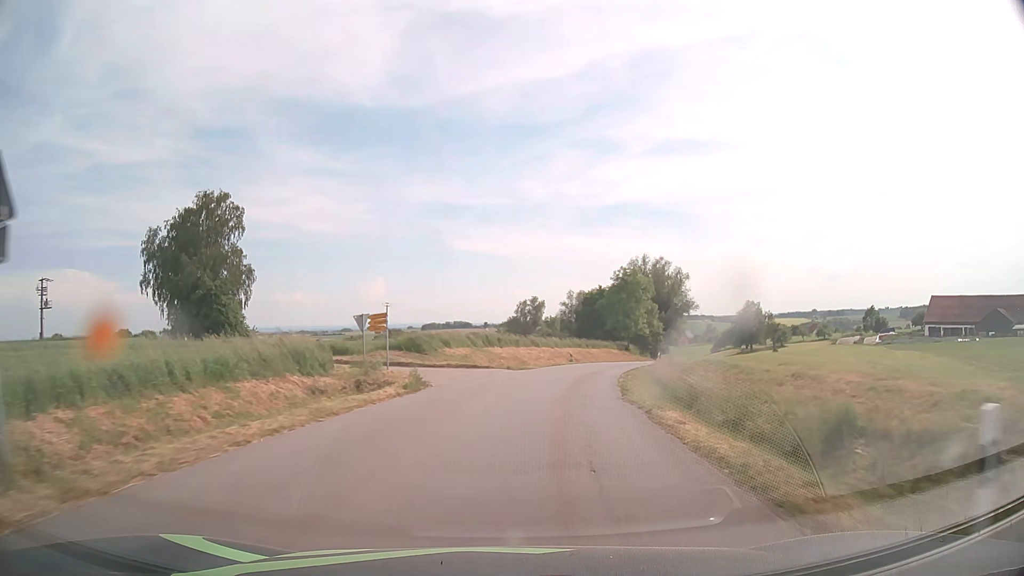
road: tertiary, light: Day
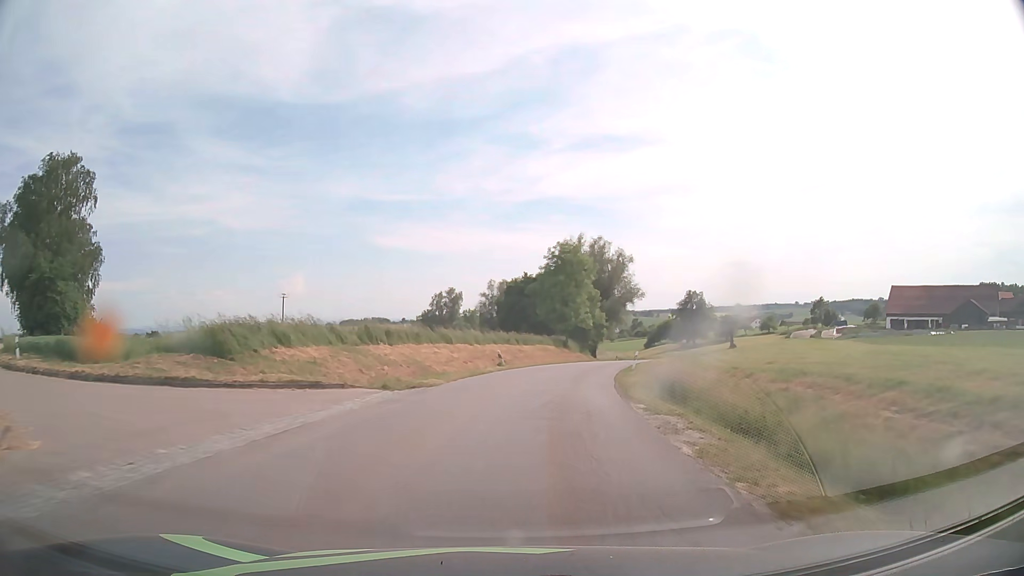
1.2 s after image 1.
(+1.2, +18.9) m; +7°
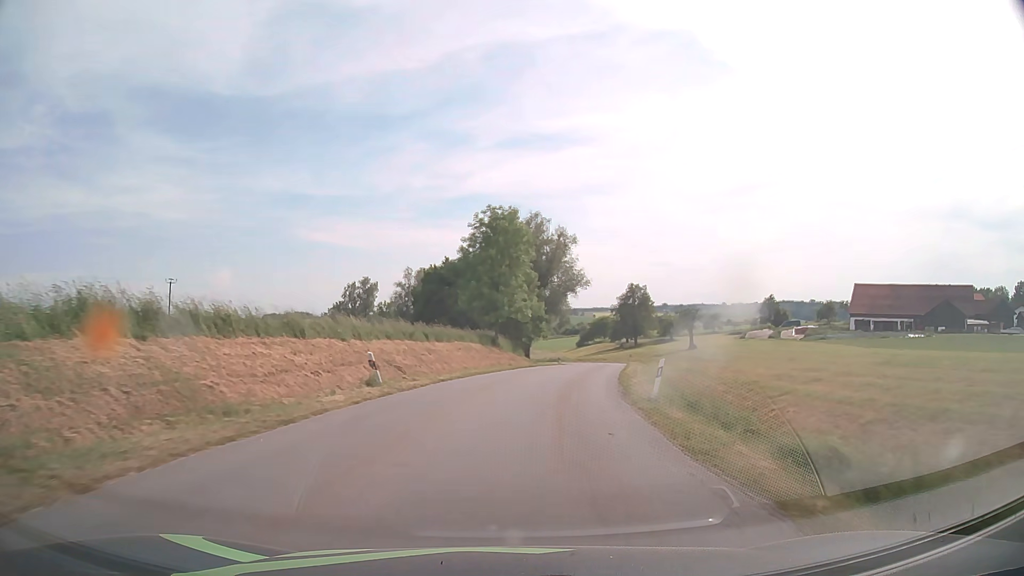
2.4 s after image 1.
(+0.9, +18.5) m; +6°
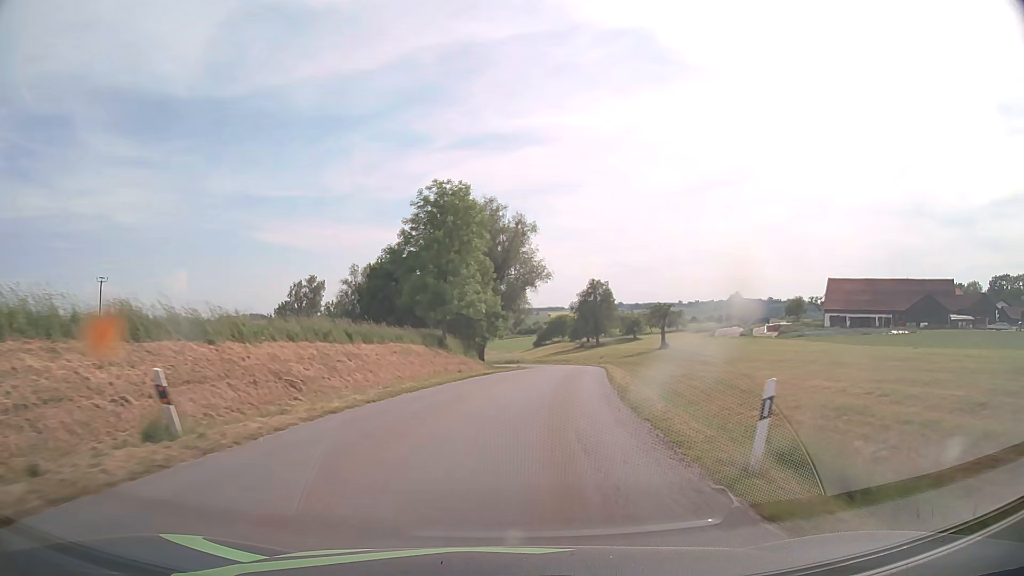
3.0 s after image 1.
(+0.3, +9.1) m; +3°
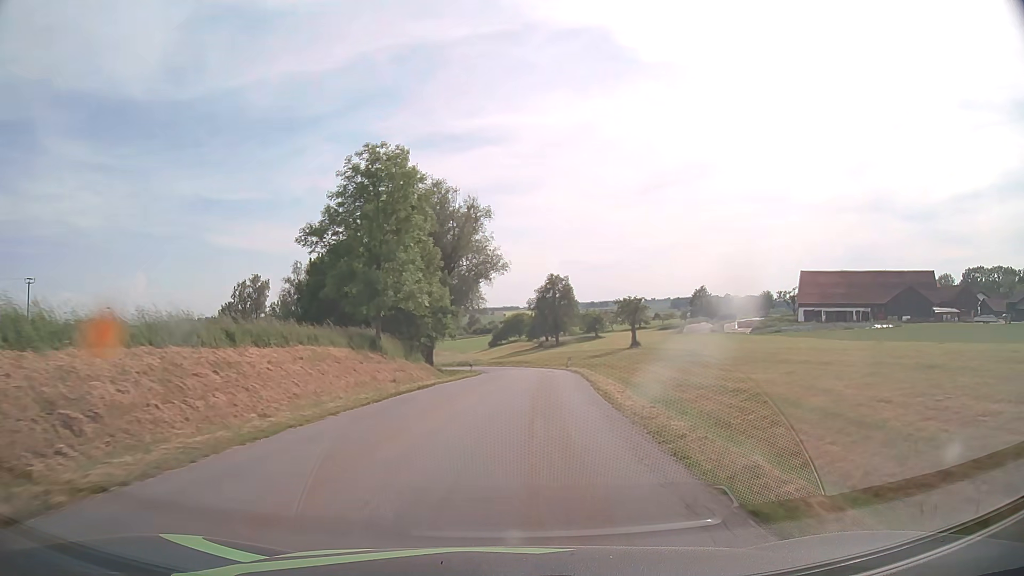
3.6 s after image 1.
(+0.4, +9.0) m; +4°
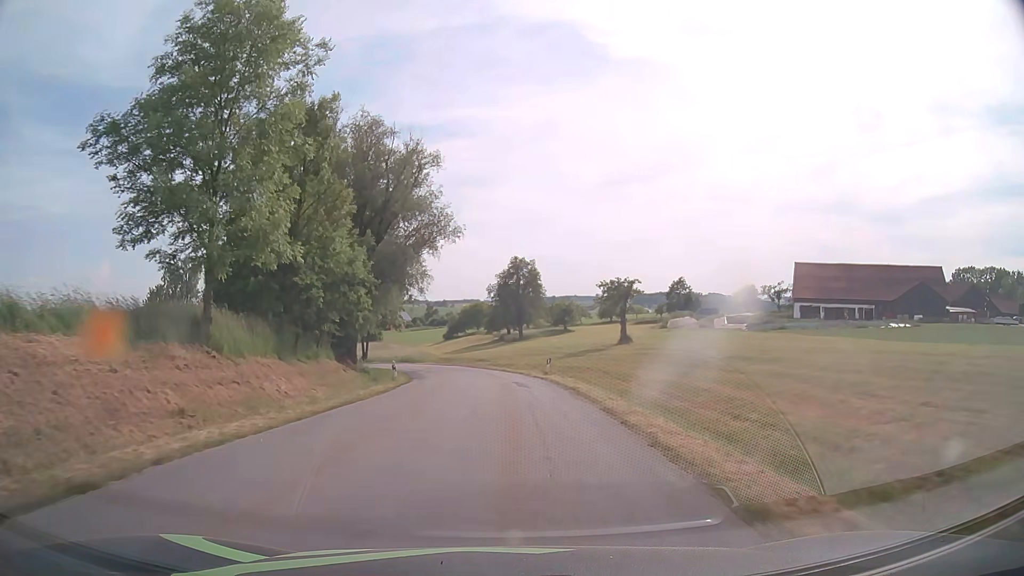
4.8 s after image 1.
(+0.8, +17.7) m; +4°
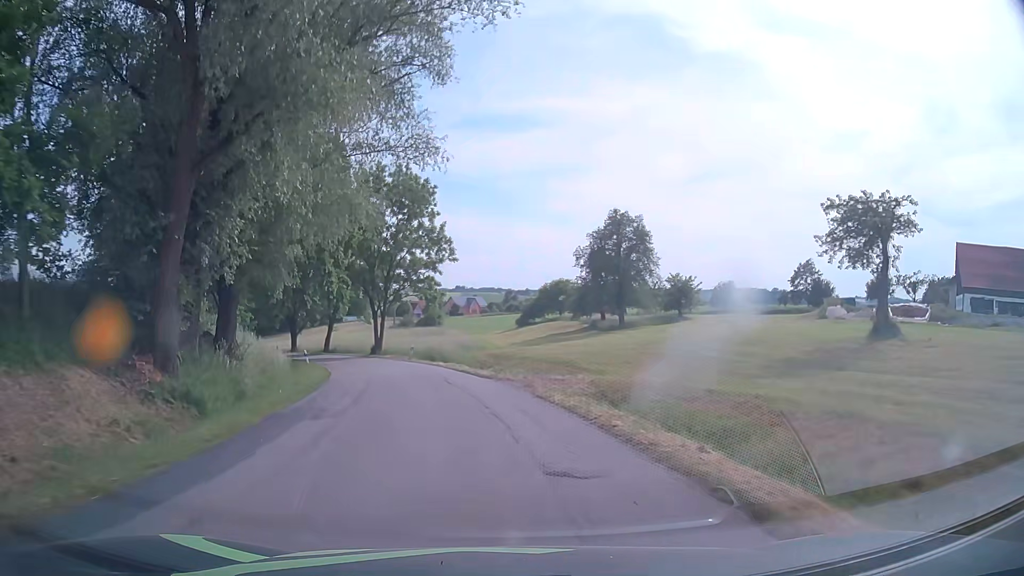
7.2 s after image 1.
(-1.0, +34.7) m; -6°
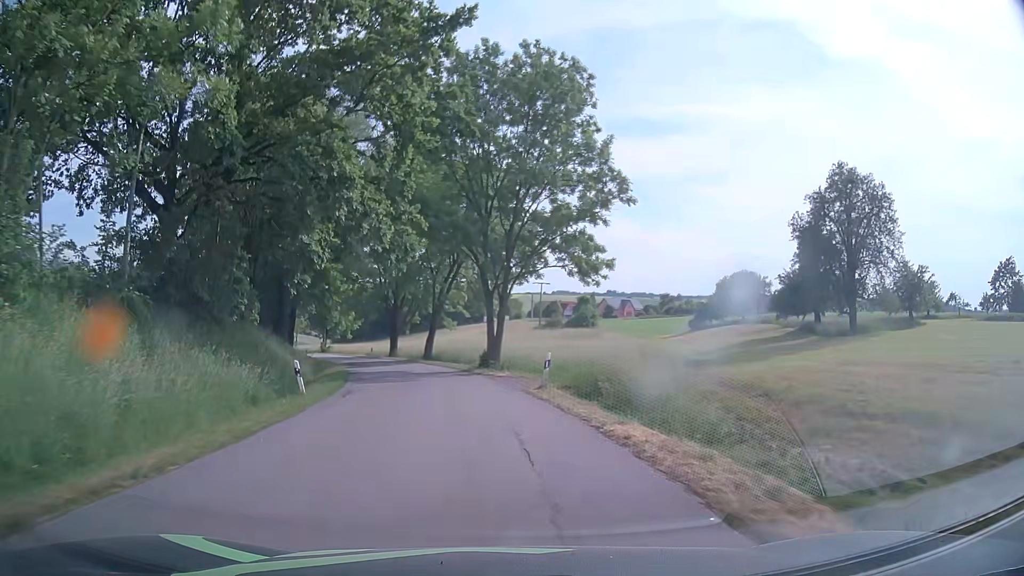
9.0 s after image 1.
(-2.8, +25.1) m; -13°
(0, +10) (-2, +20) (-3, +30) (-6, +39) (-9, +49) (-12, +58) (-16, +67) (-21, +76) (-25, +85) (-30, +94) m
